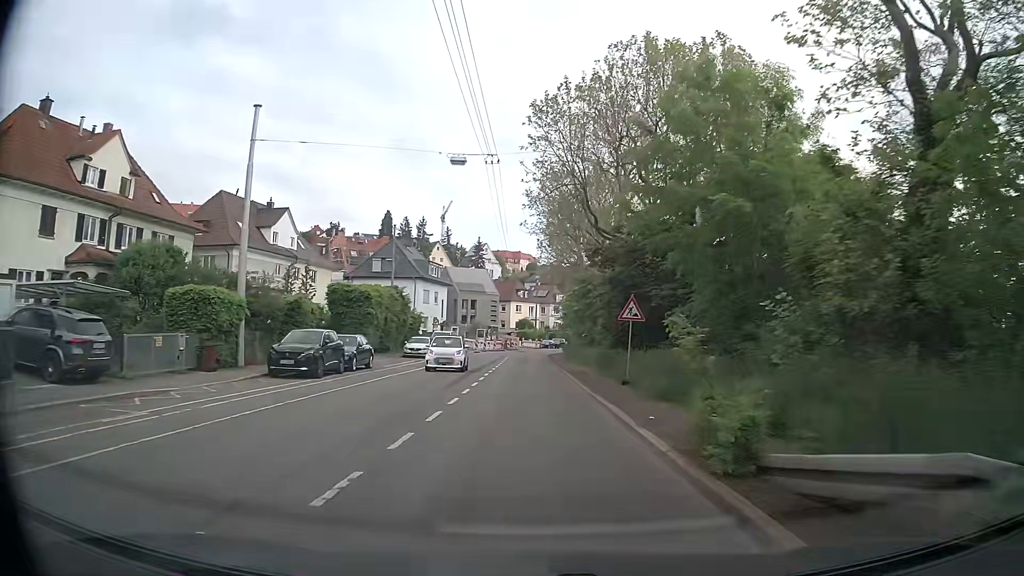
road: secondary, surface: asphalt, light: Day
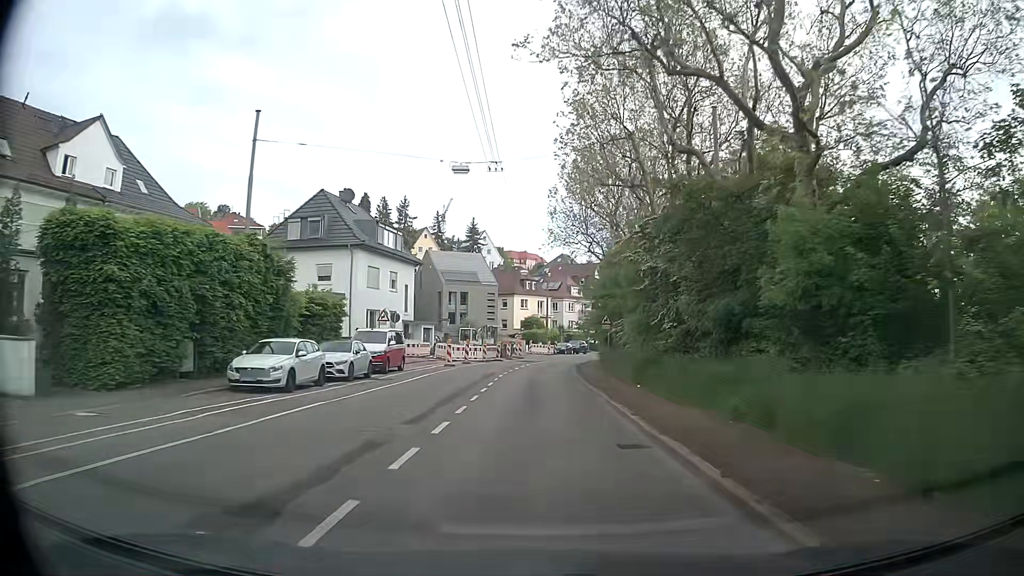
(-0.2, +28.6) m; 0°
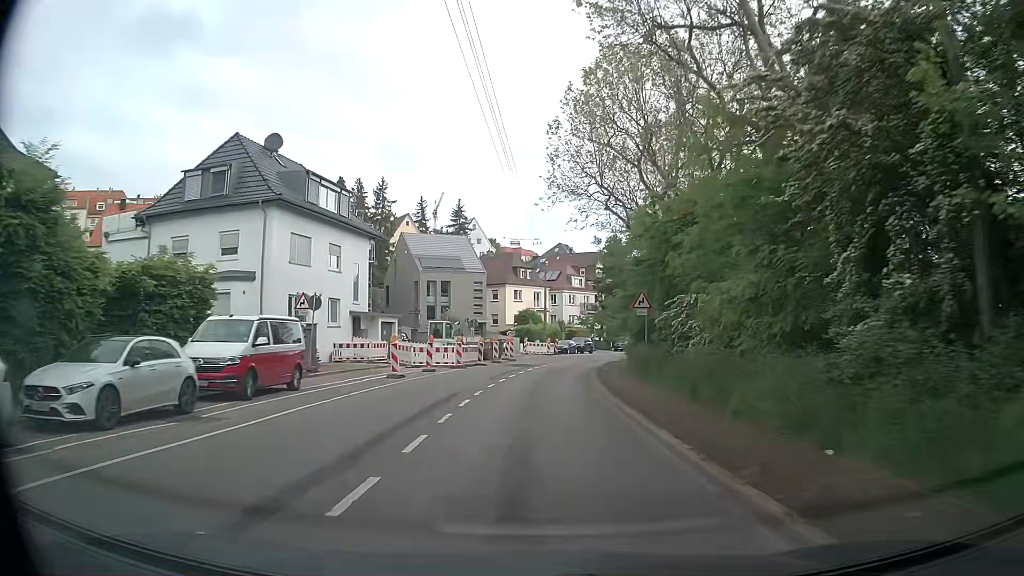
(-0.2, +14.3) m; -1°
(0, +10) (0, +20) (+1, +30) (+3, +40) (+5, +50) (+7, +59) (+11, +69) (+15, +78) (+19, +87) (+23, +96) m
